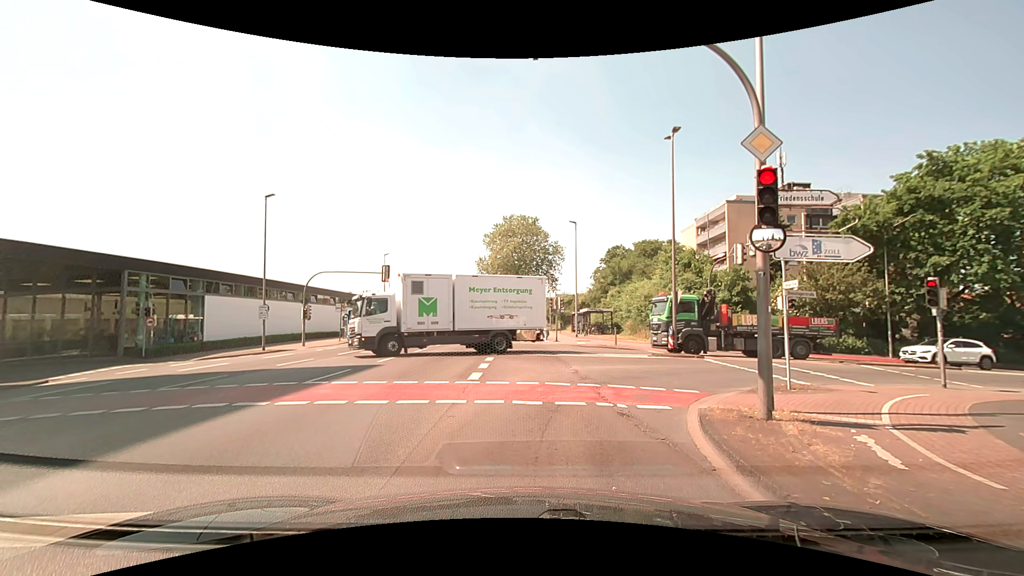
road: secondary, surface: asphalt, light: Day
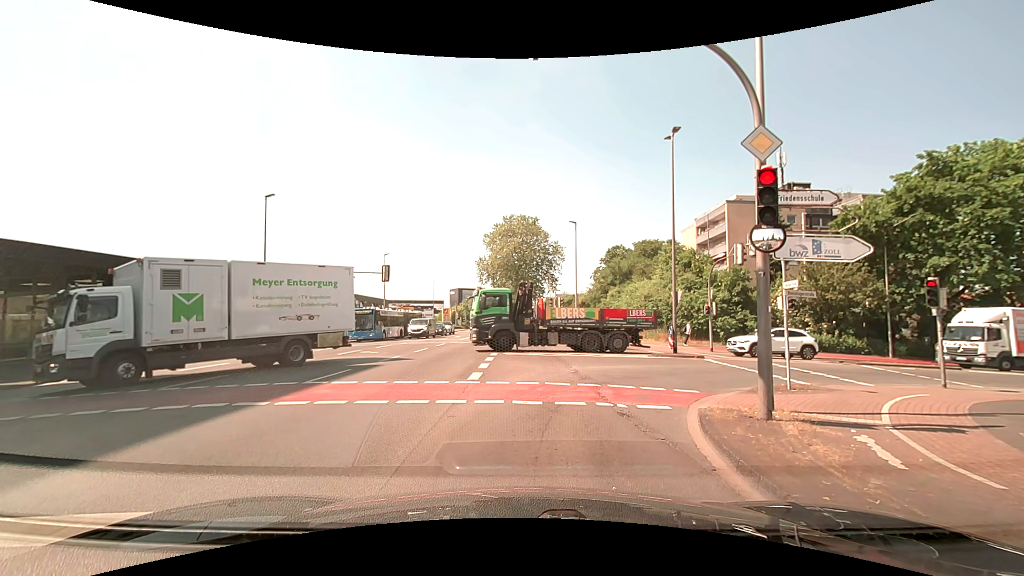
(0.0, 0.0) m; 0°
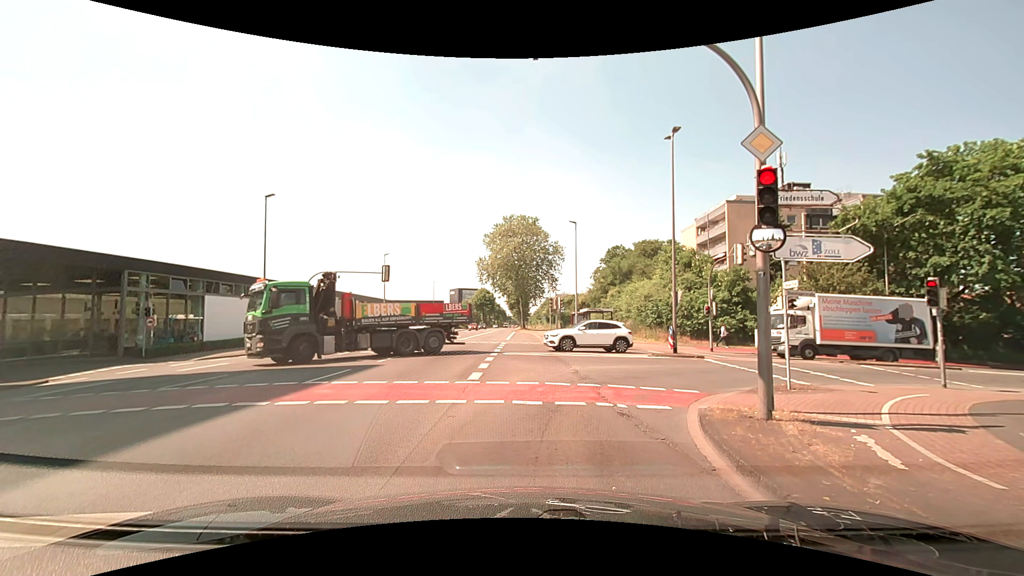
(0.0, 0.0) m; 0°
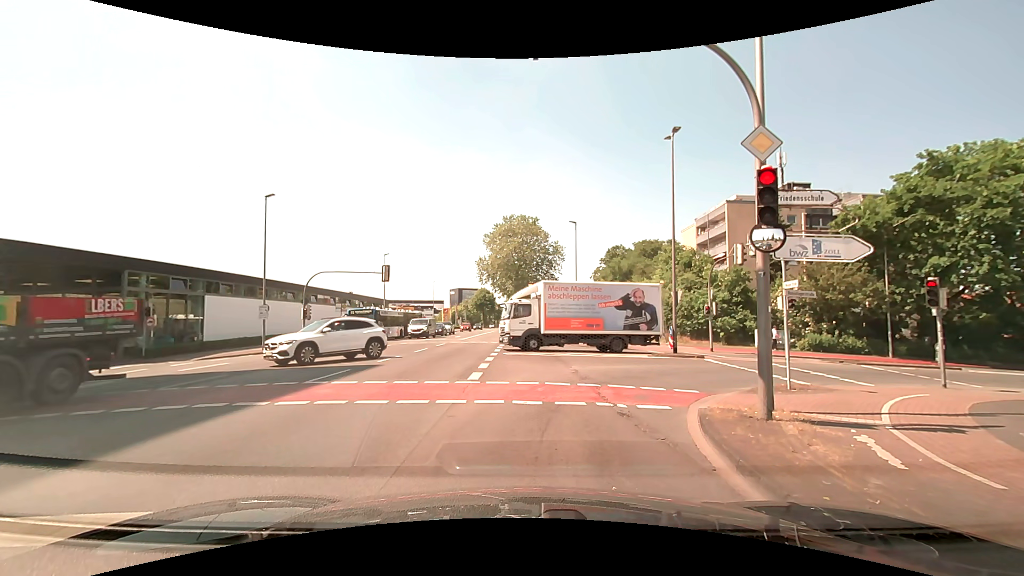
(0.0, 0.0) m; 0°
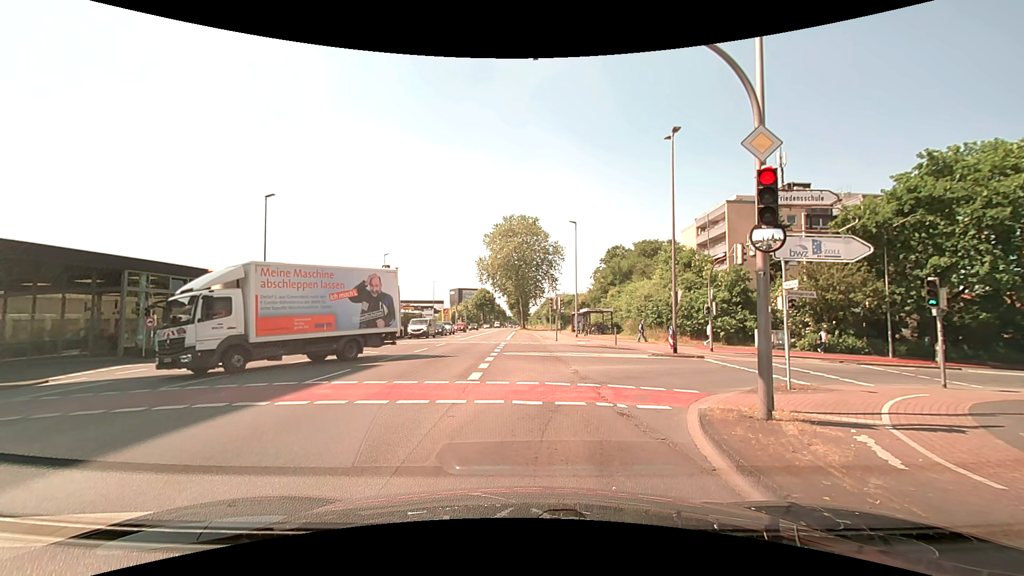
(0.0, 0.0) m; 0°
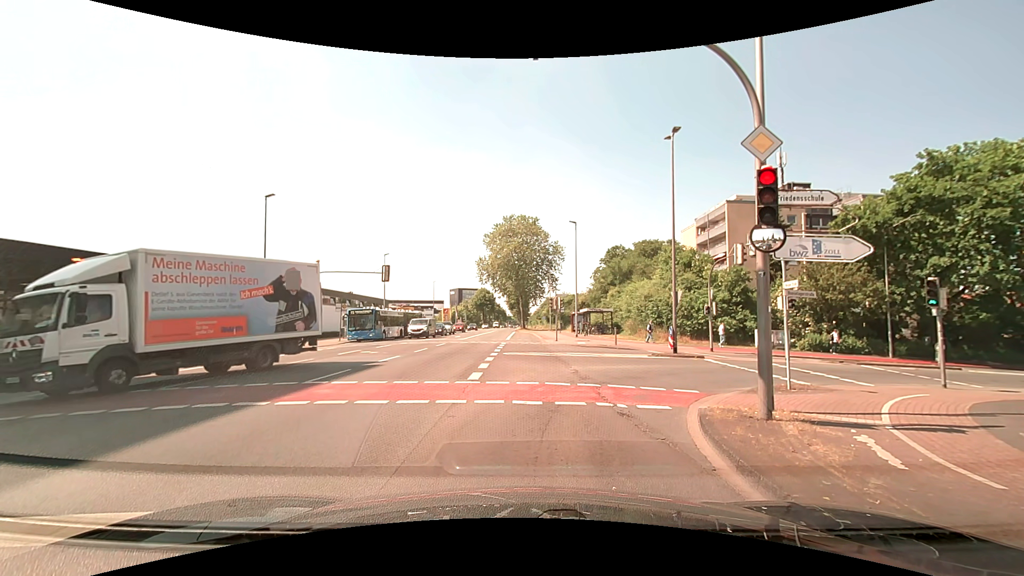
(0.0, 0.0) m; 0°
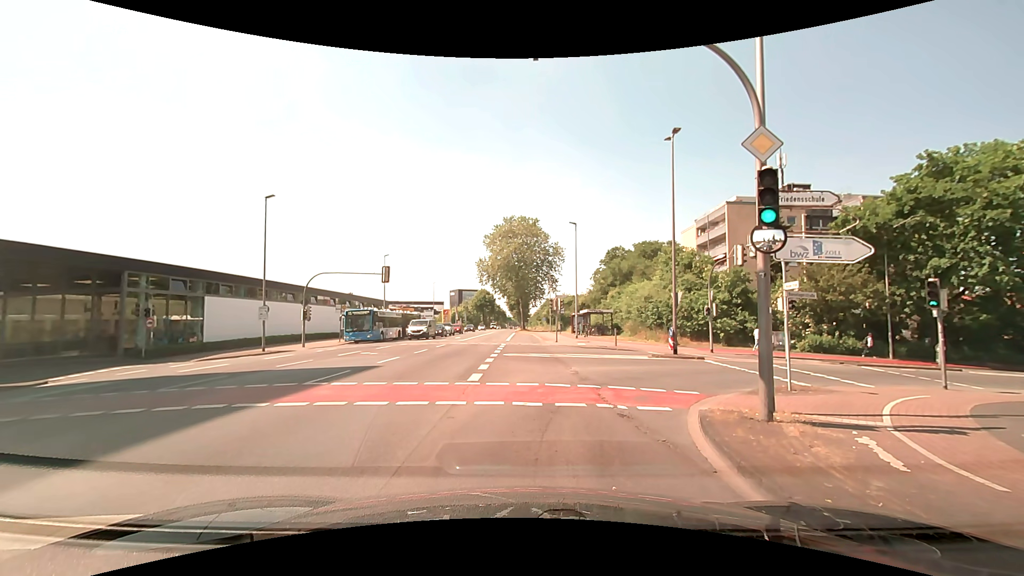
(0.0, 0.0) m; 0°
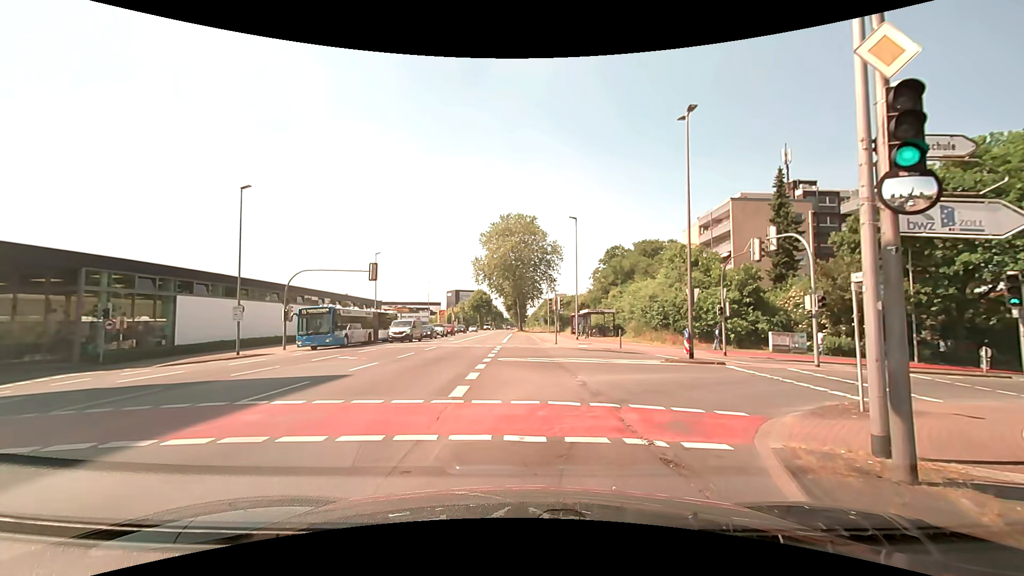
(0.0, +2.7) m; 0°
(+1, +10) (+6, +18) (+15, +21) (+25, +22) (+35, +24) (+45, +27) (+55, +29) (+64, +31) (+74, +34) (+84, +36) m
